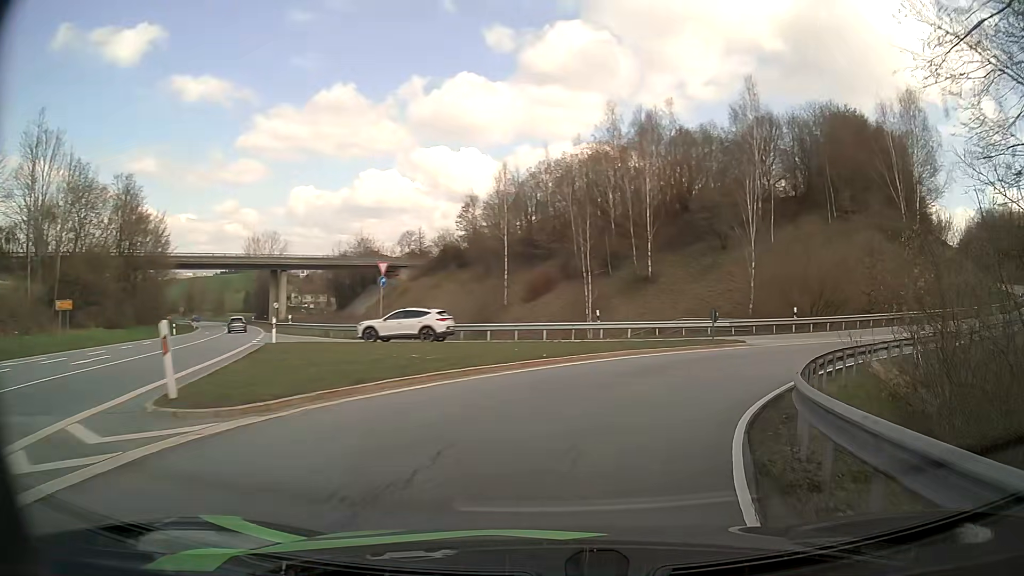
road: primary_link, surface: asphalt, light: Day
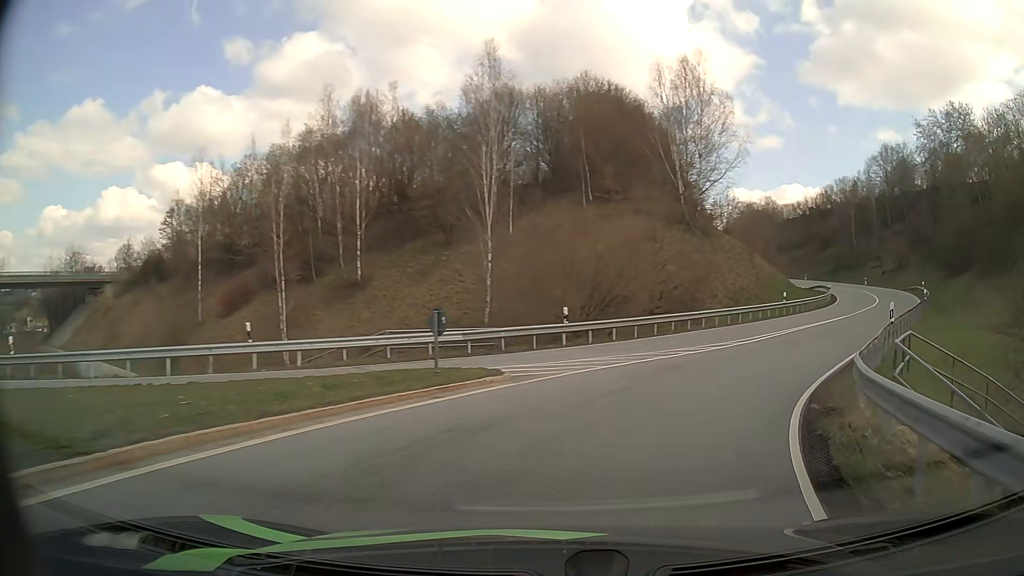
(+2.8, +12.7) m; +24°
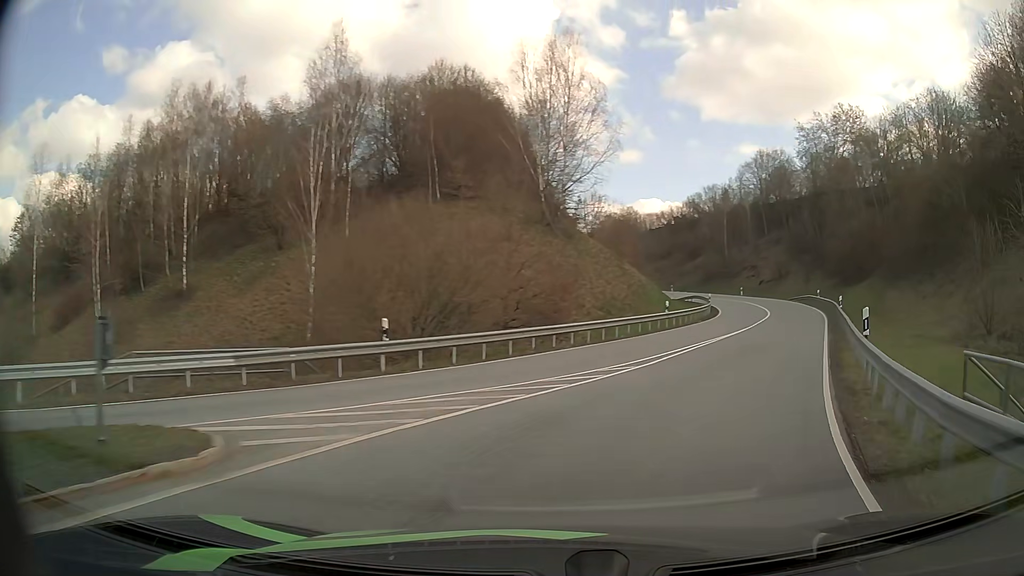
(+0.8, +6.9) m; +12°
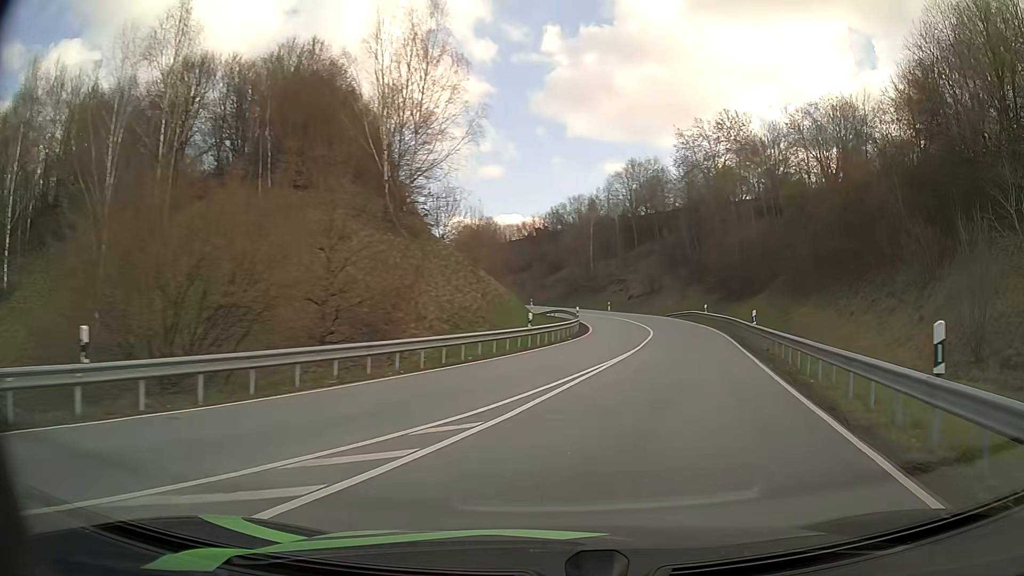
(+0.8, +7.4) m; +12°
